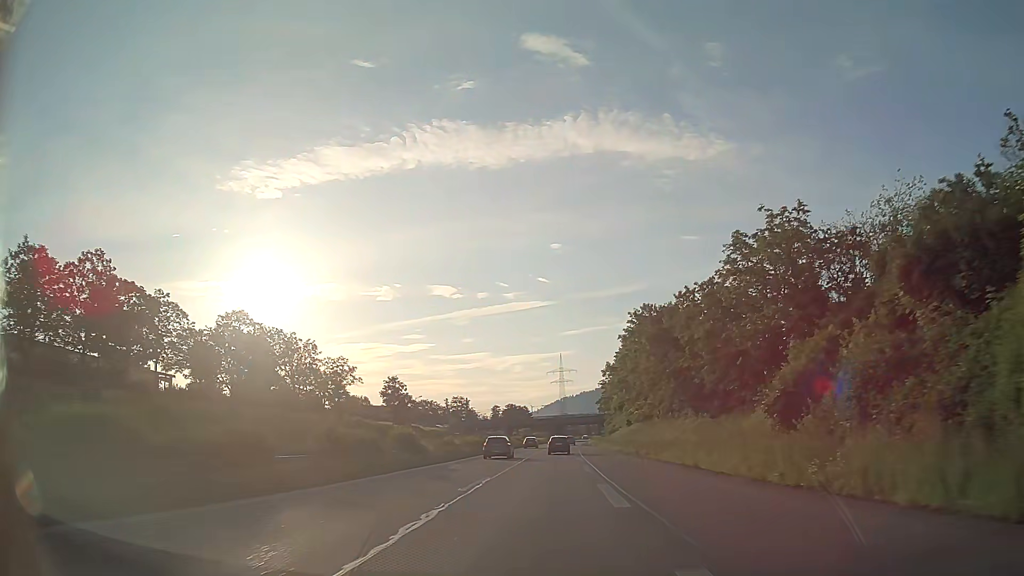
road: trunk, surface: asphalt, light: Day
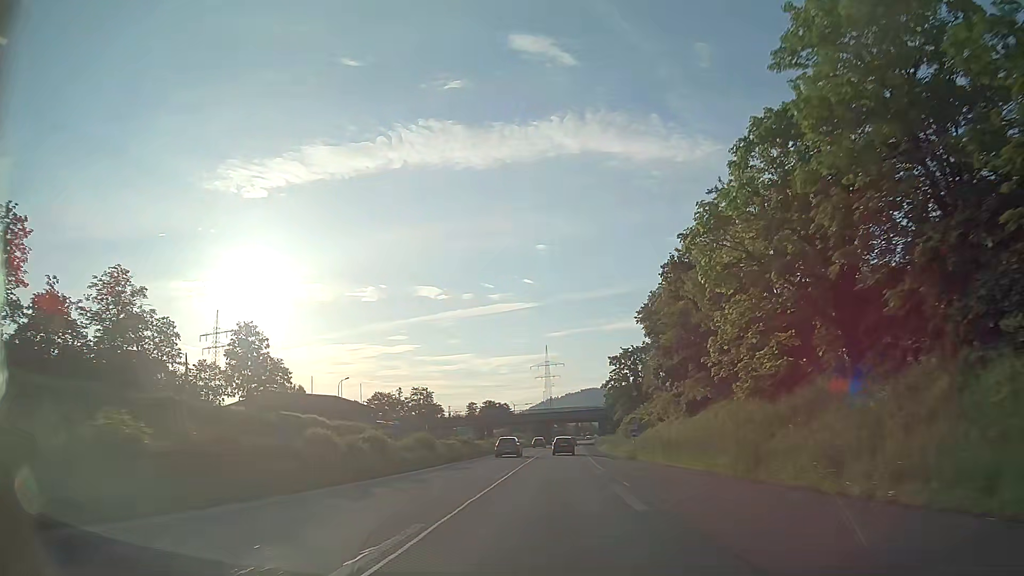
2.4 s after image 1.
(+0.5, +48.9) m; +1°
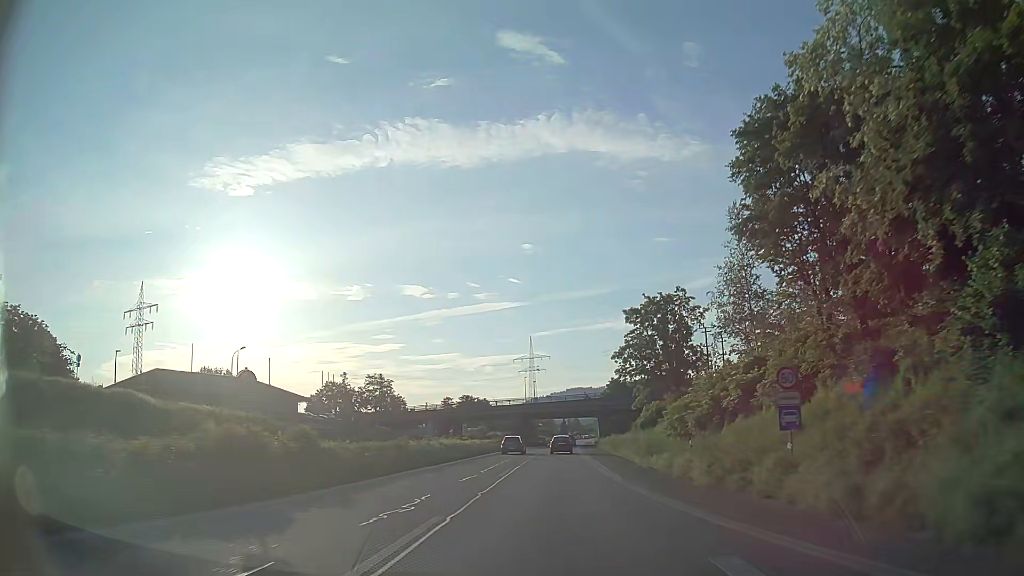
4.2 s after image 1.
(+0.5, +35.2) m; +1°
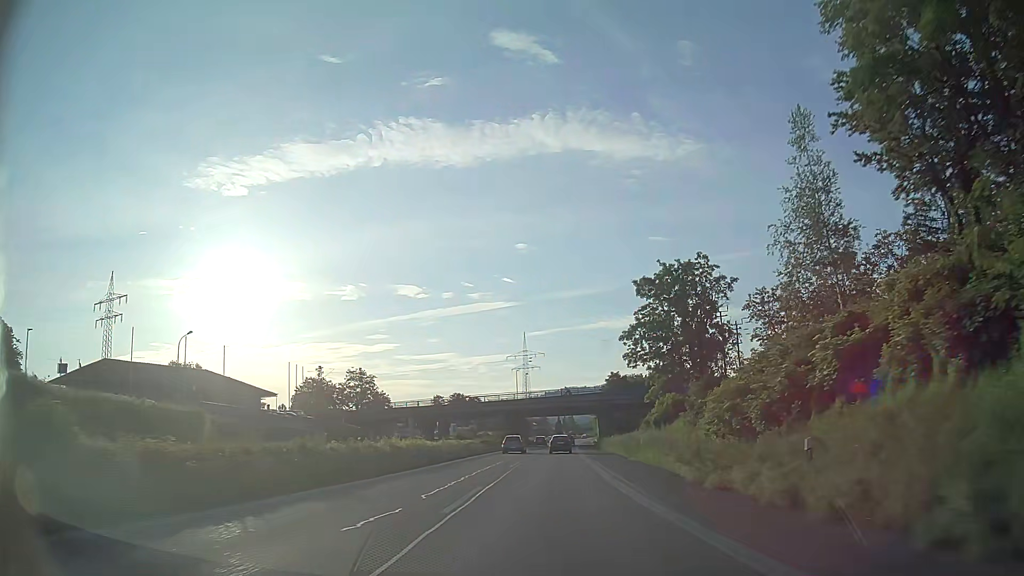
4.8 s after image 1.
(+0.1, +11.5) m; +1°
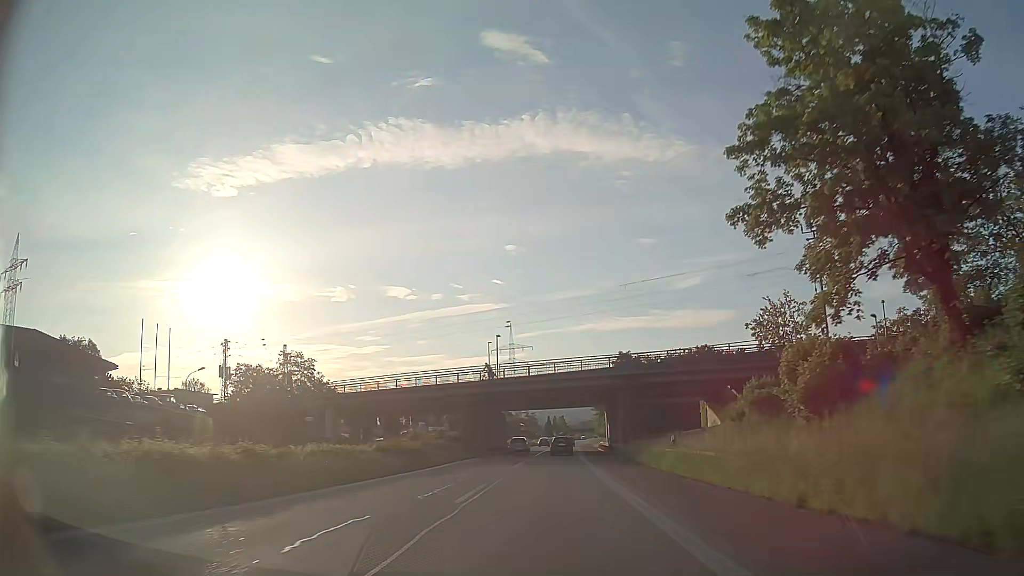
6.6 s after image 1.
(+0.3, +34.0) m; +1°
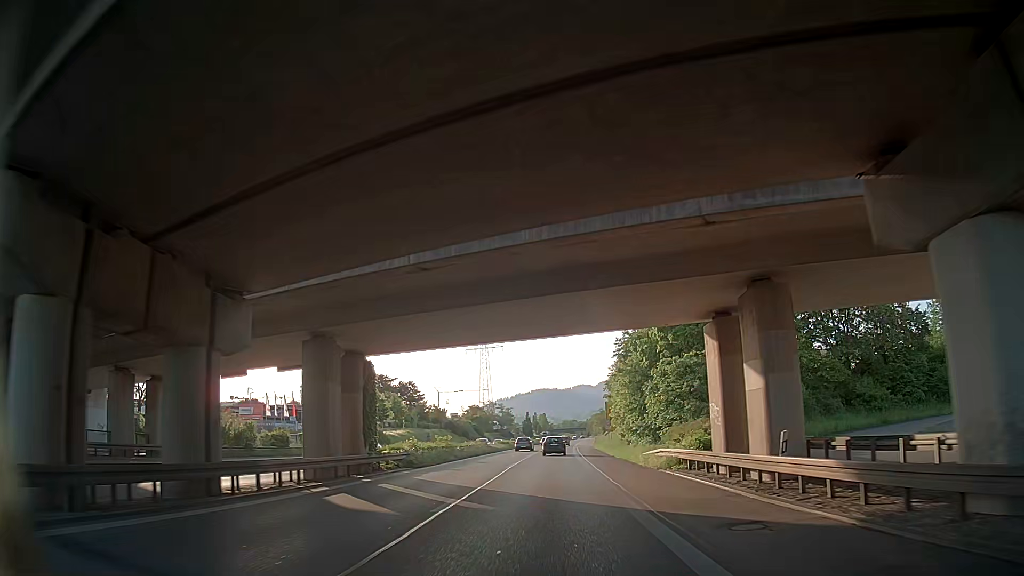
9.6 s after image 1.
(+1.1, +55.5) m; +1°
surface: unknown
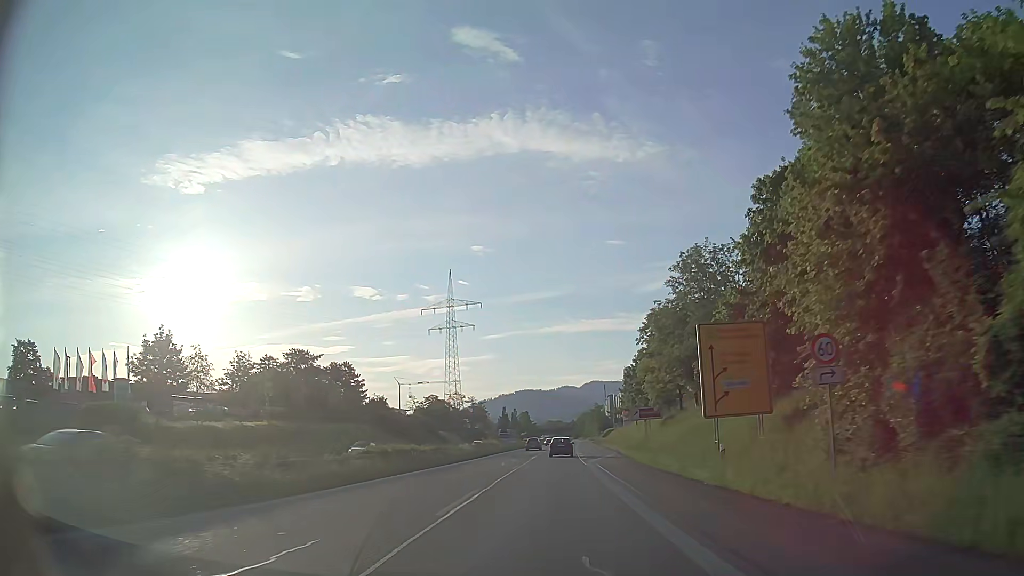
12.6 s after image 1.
(+0.5, +54.5) m; +2°
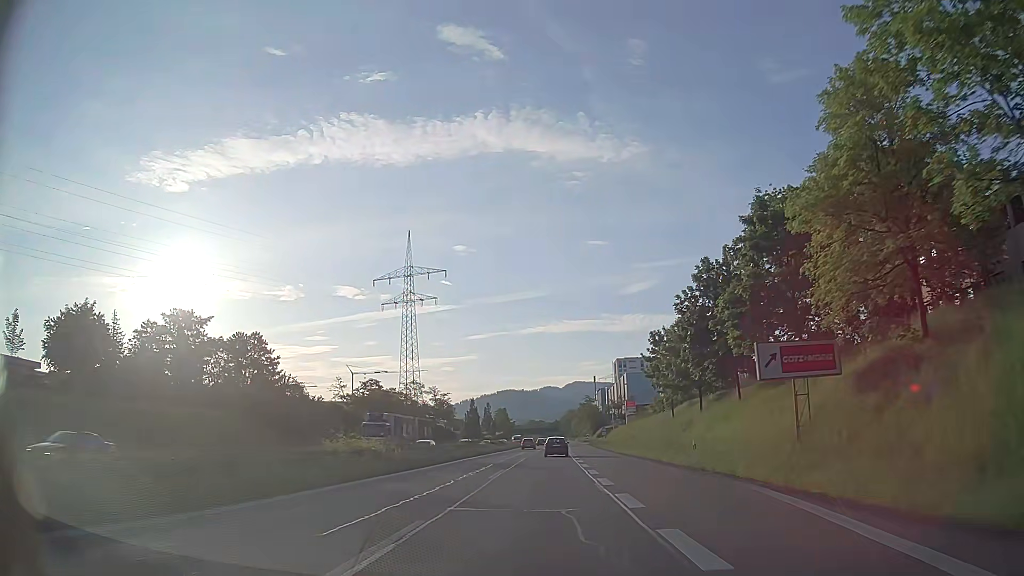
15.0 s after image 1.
(+0.6, +43.0) m; +2°
(0, +10) (0, +20) (0, +30) (0, +40) (0, +50) (0, +60) (0, +70) (+1, +80) (+1, +90) (+1, +100) m
